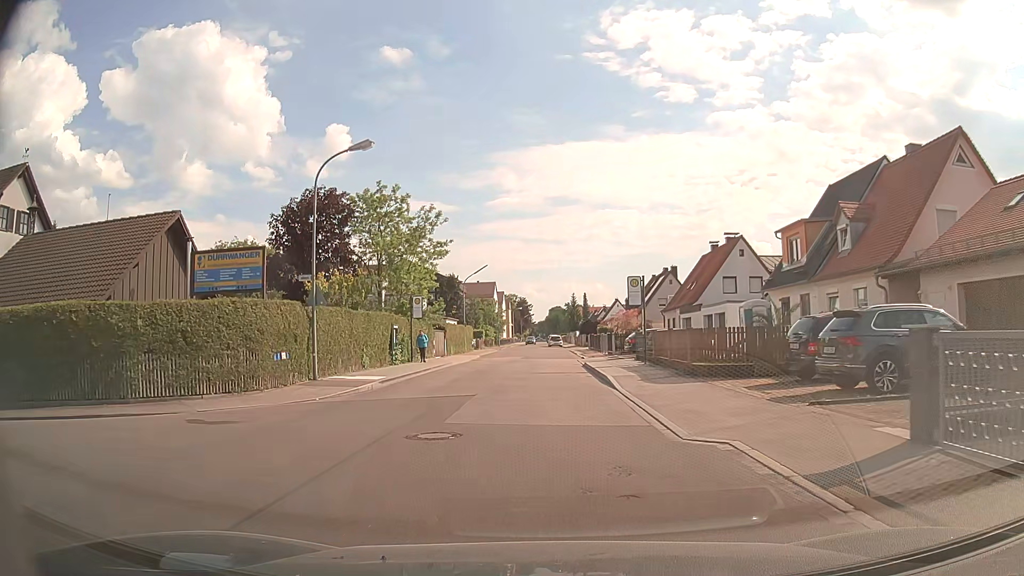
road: unclassified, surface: asphalt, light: Day
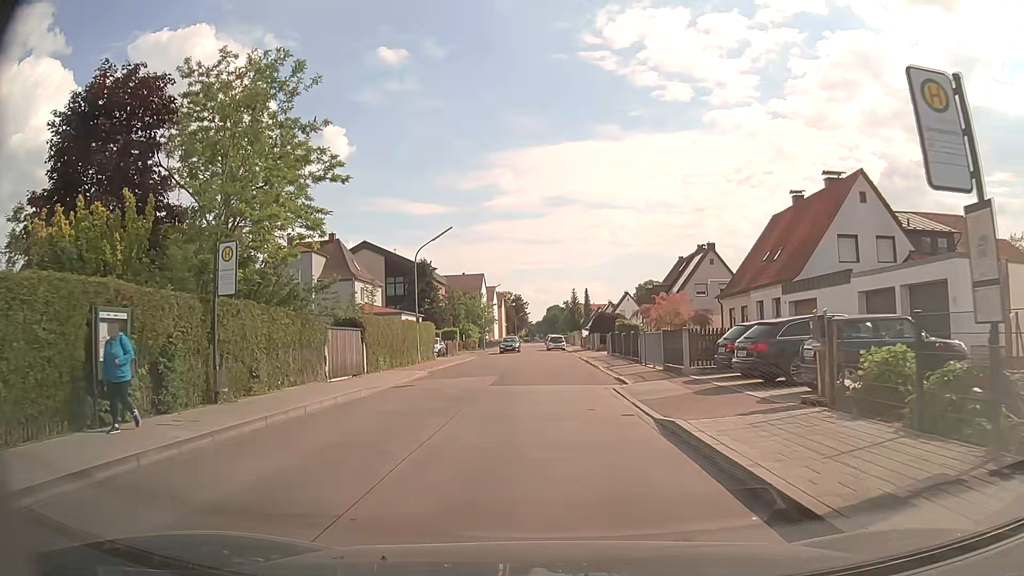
(0.0, +21.5) m; 0°
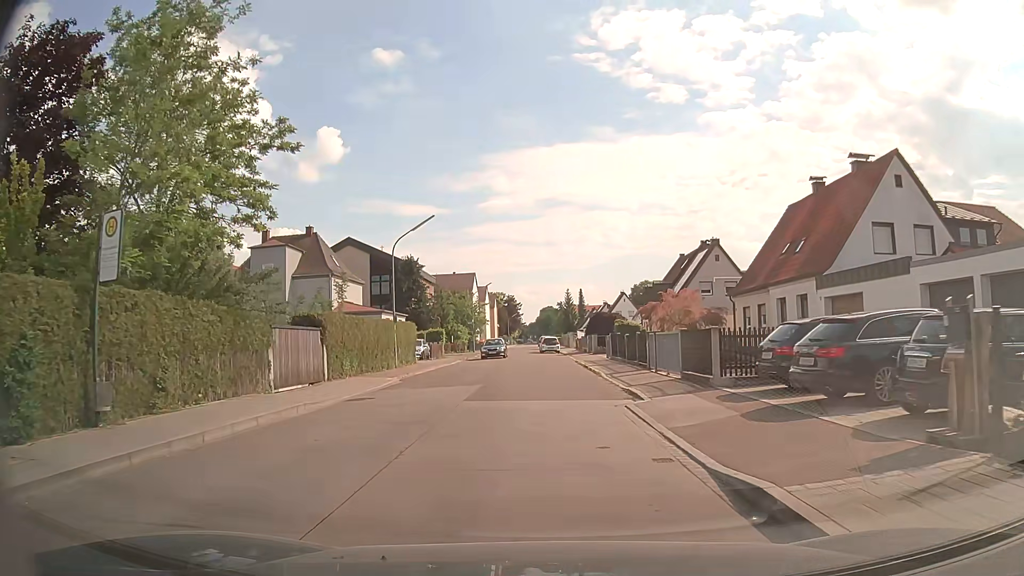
(0.0, +4.2) m; 0°
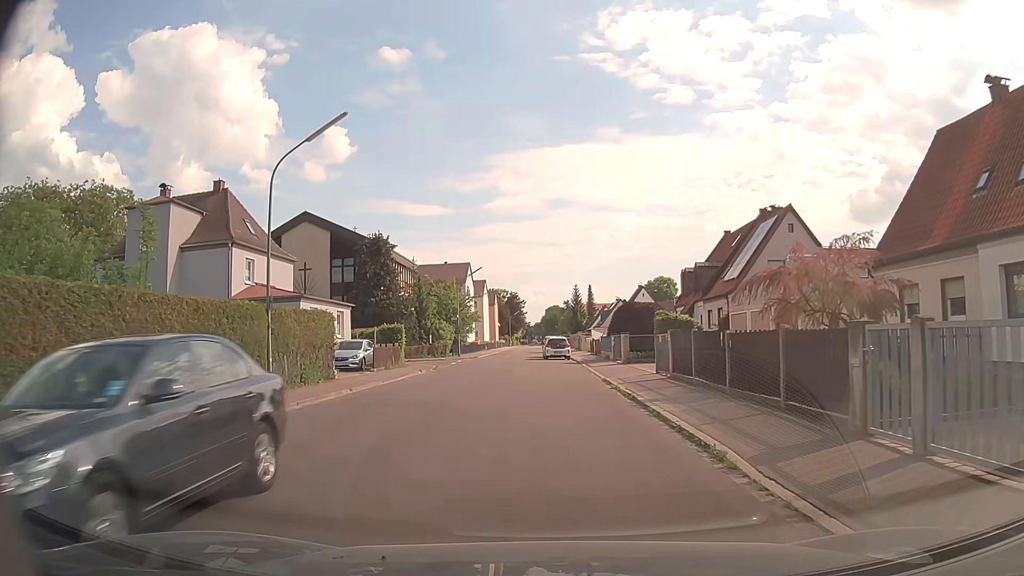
(+0.1, +16.6) m; -1°
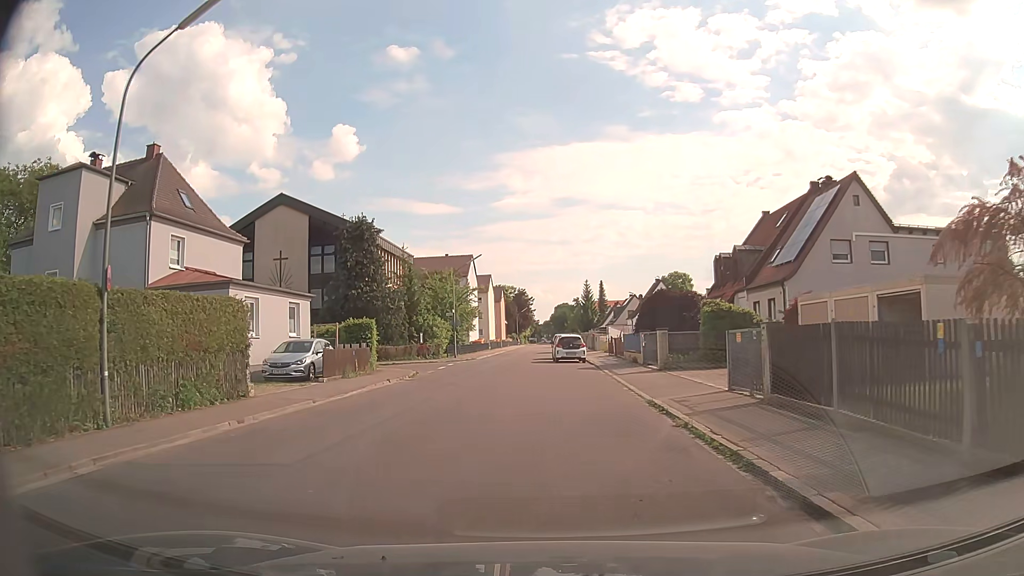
(0.0, +8.1) m; 0°
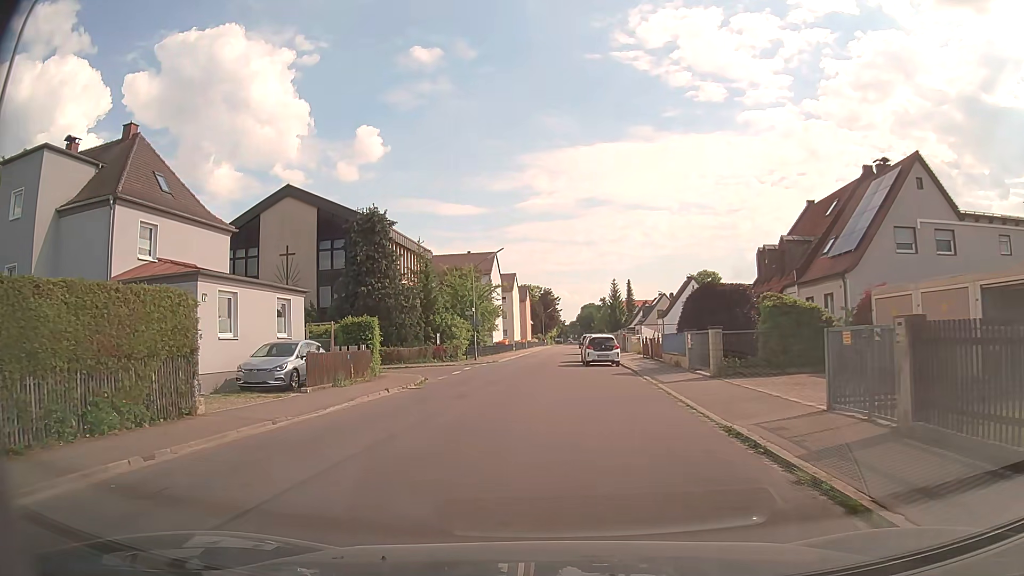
(-0.1, +4.0) m; -2°
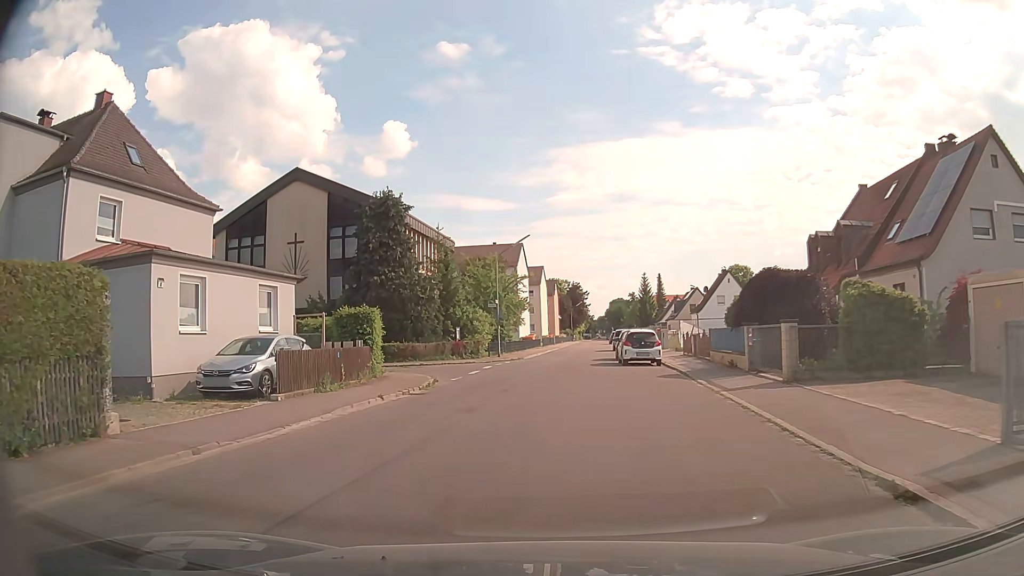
(-0.1, +4.0) m; -3°
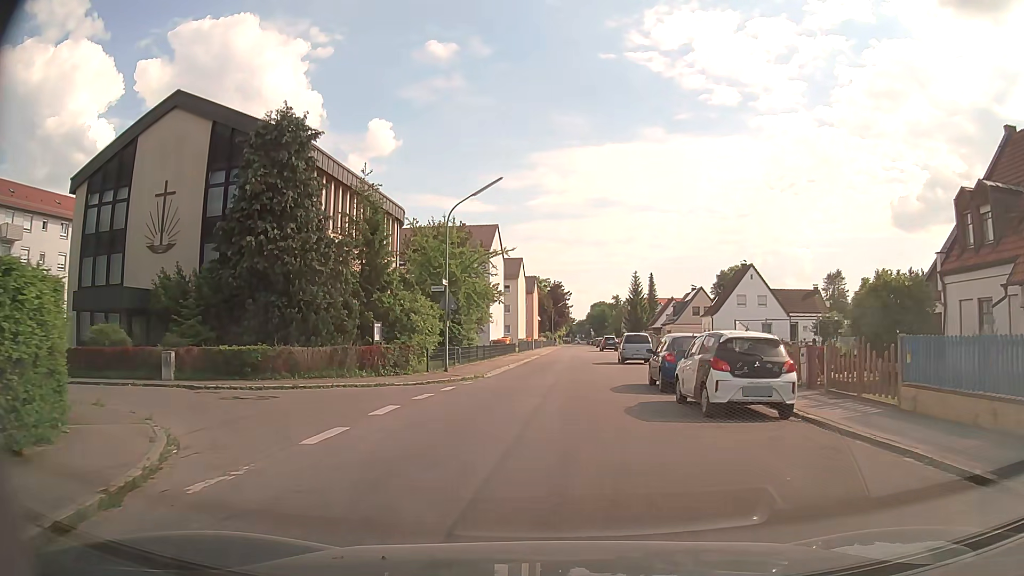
(+0.1, +16.5) m; +2°
(0, +10) (+1, +20) (+1, +30) (+2, +40) (+3, +50) (+3, +60) (+4, +70) (+4, +80) (+5, +90) (+5, +100) m
